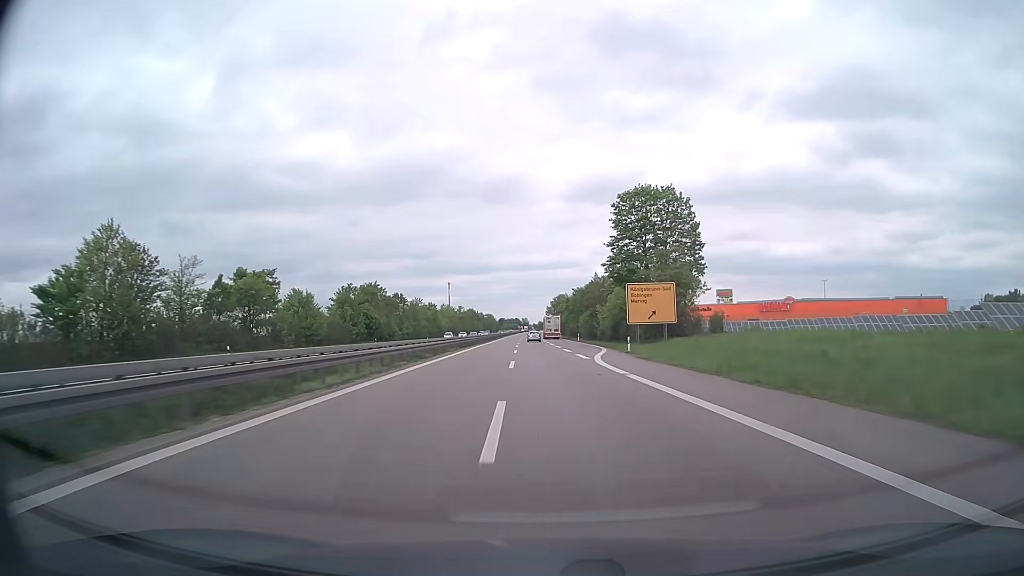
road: trunk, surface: asphalt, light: Day
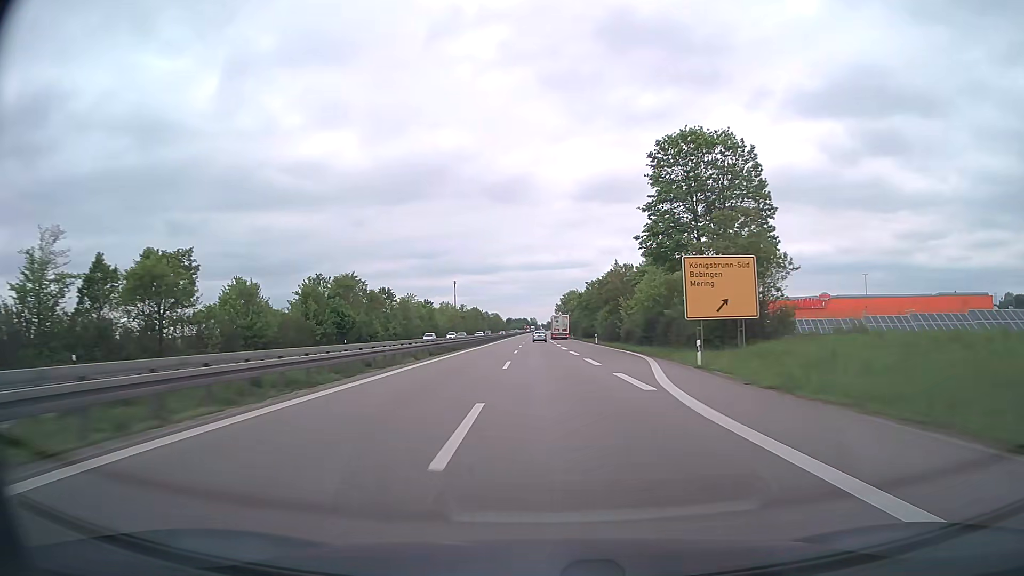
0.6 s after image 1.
(-0.1, +18.5) m; -1°
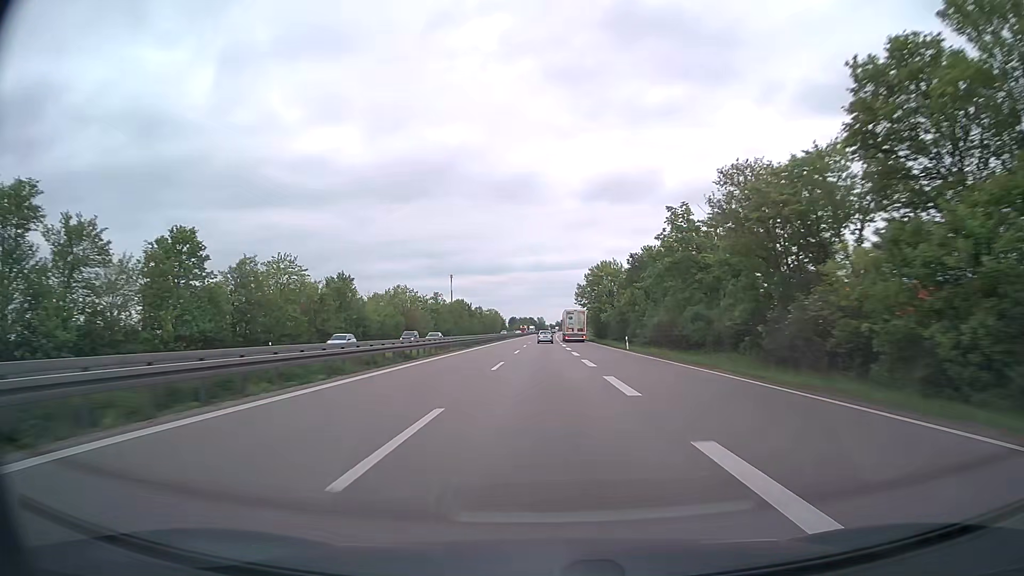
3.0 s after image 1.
(-0.8, +73.3) m; -1°
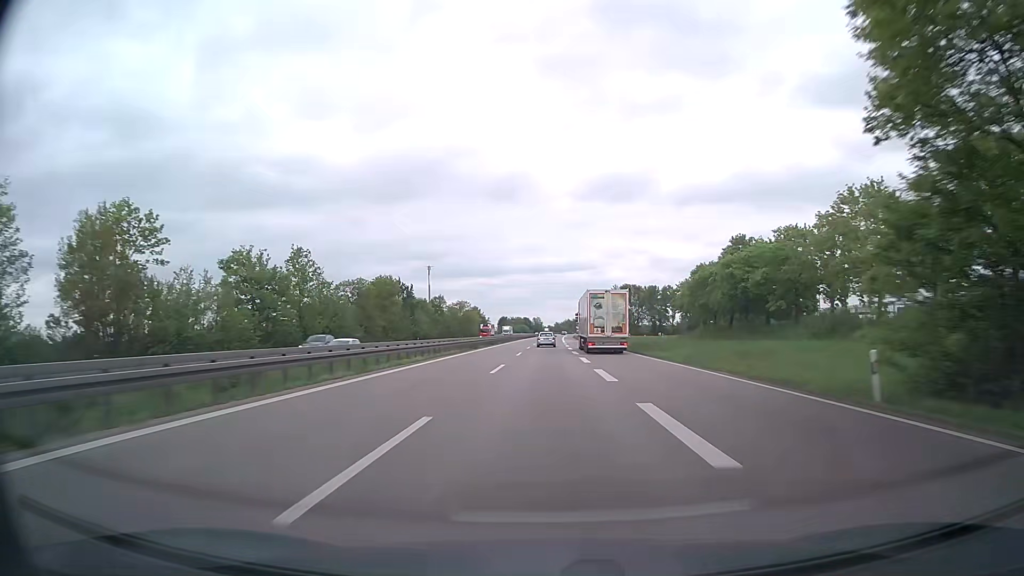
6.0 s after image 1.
(+0.3, +91.5) m; 0°
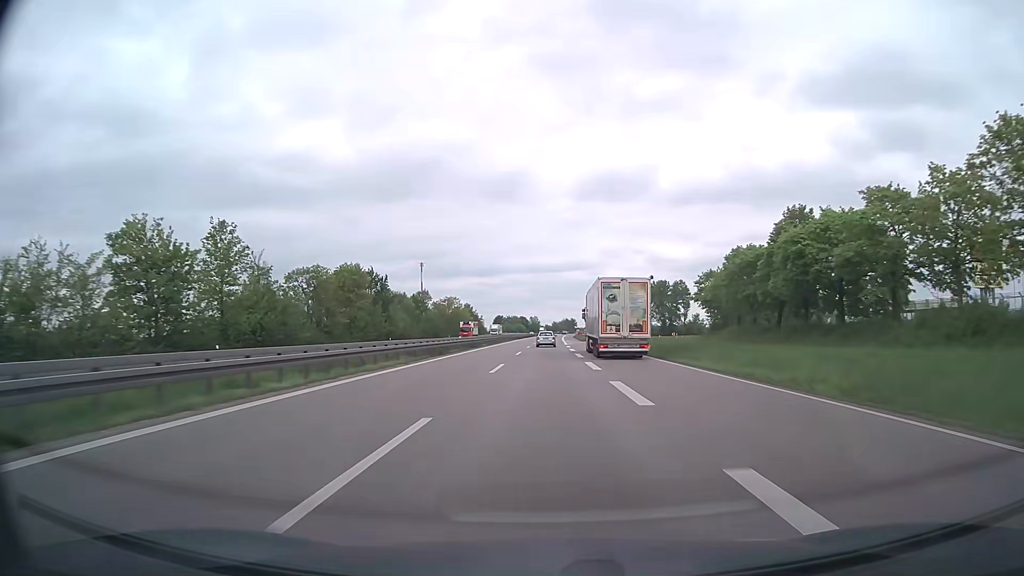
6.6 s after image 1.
(0.0, +18.3) m; 0°
